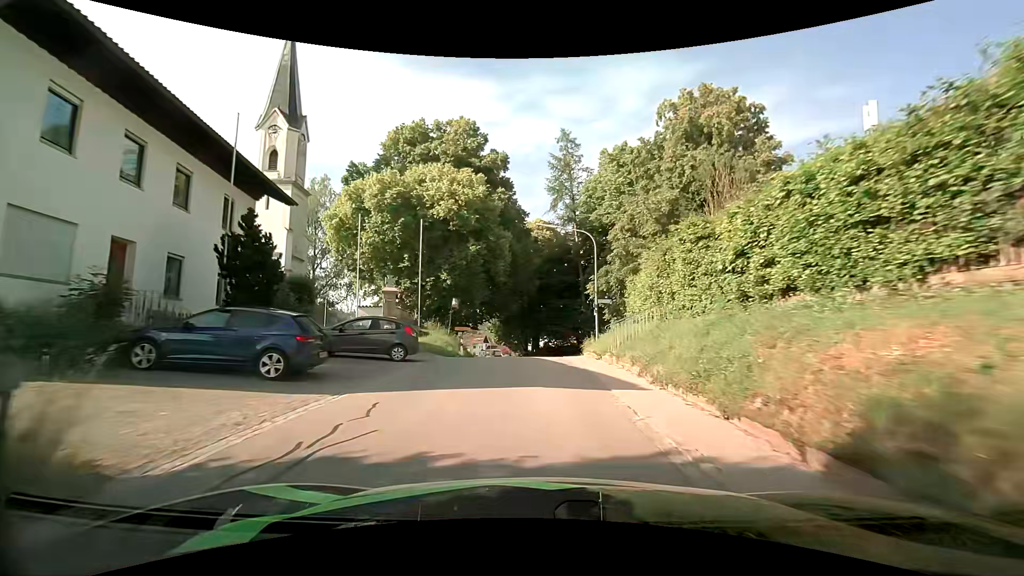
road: tertiary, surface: asphalt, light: Day
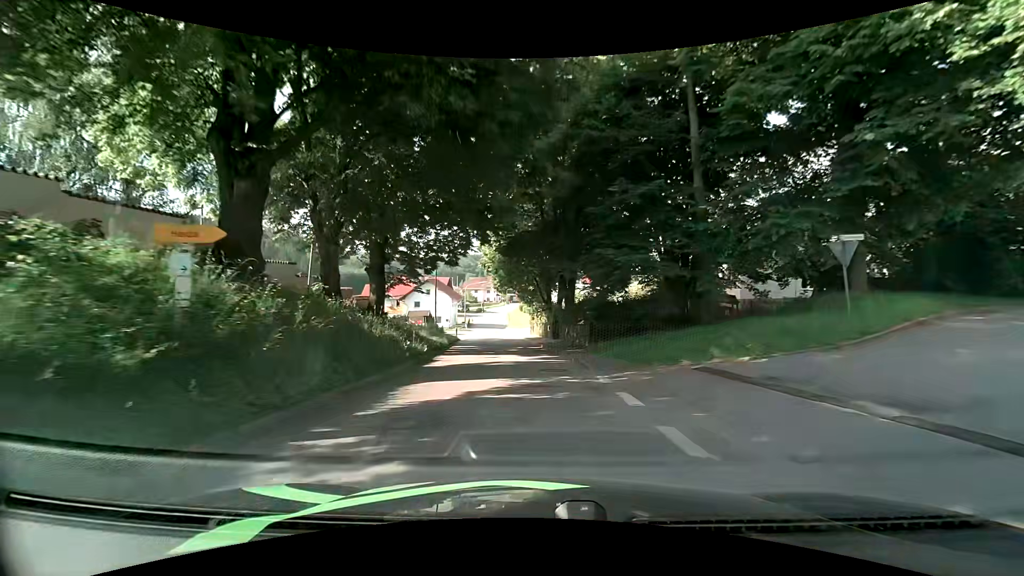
(-0.8, +31.5) m; -4°
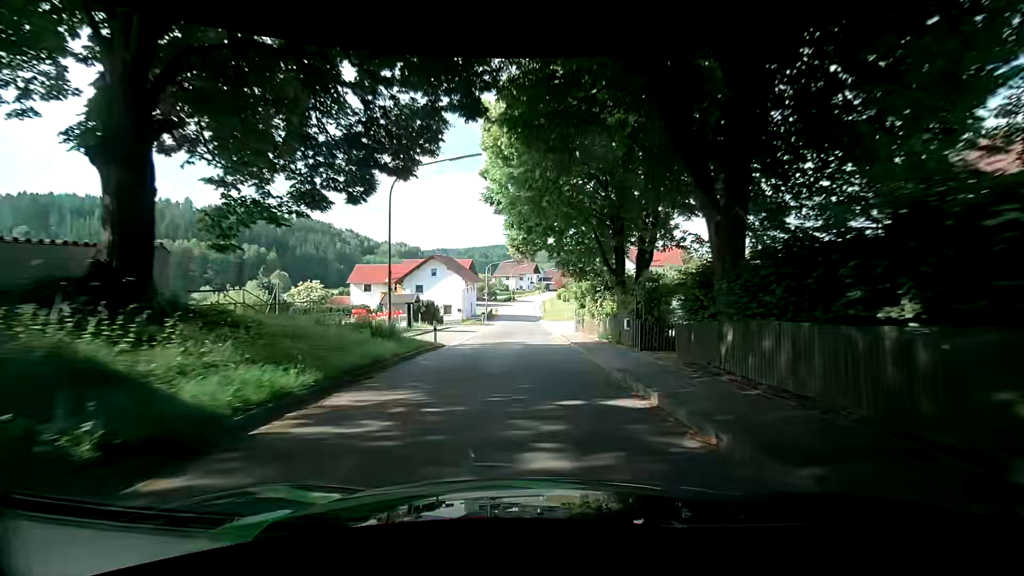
(-0.4, +21.4) m; -3°
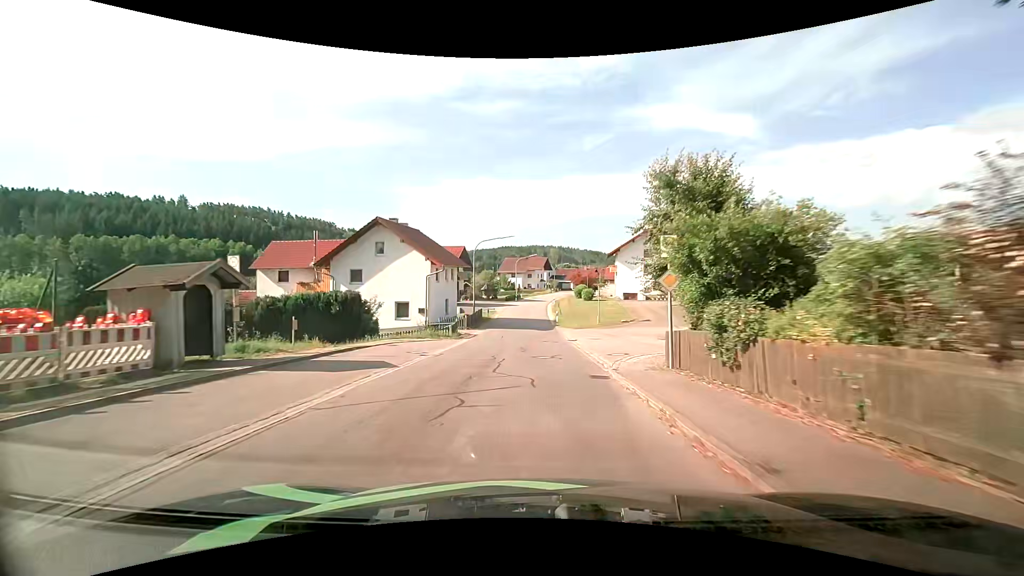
(-0.5, +23.4) m; -2°
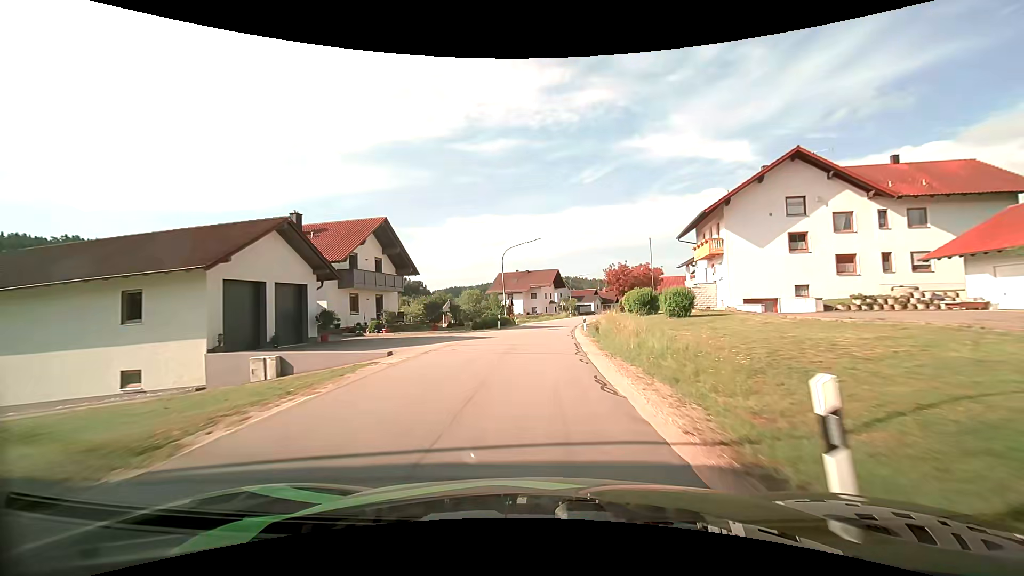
(+0.1, +41.9) m; 0°
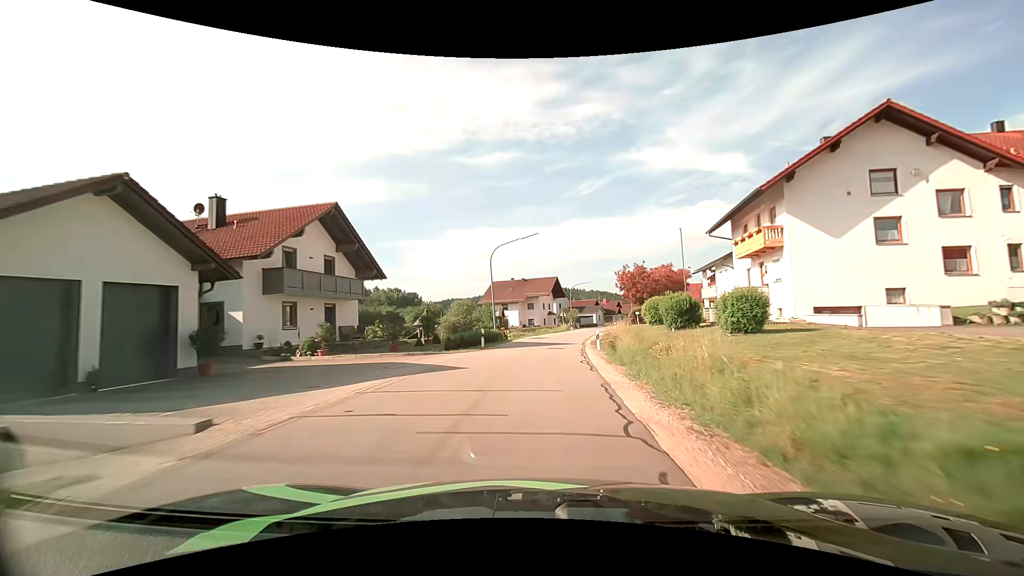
(0.0, +8.6) m; 0°
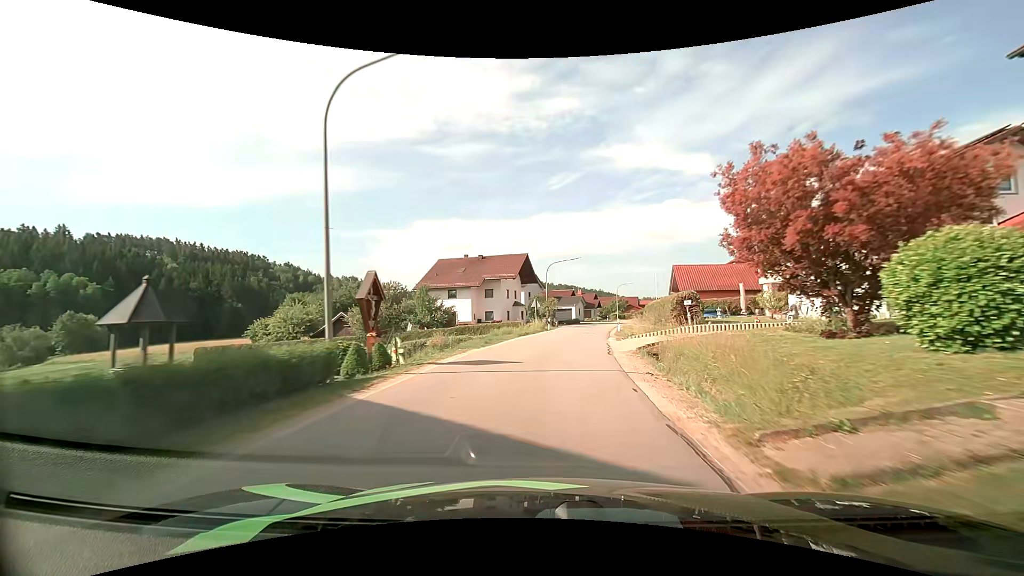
(+0.5, +25.0) m; +3°
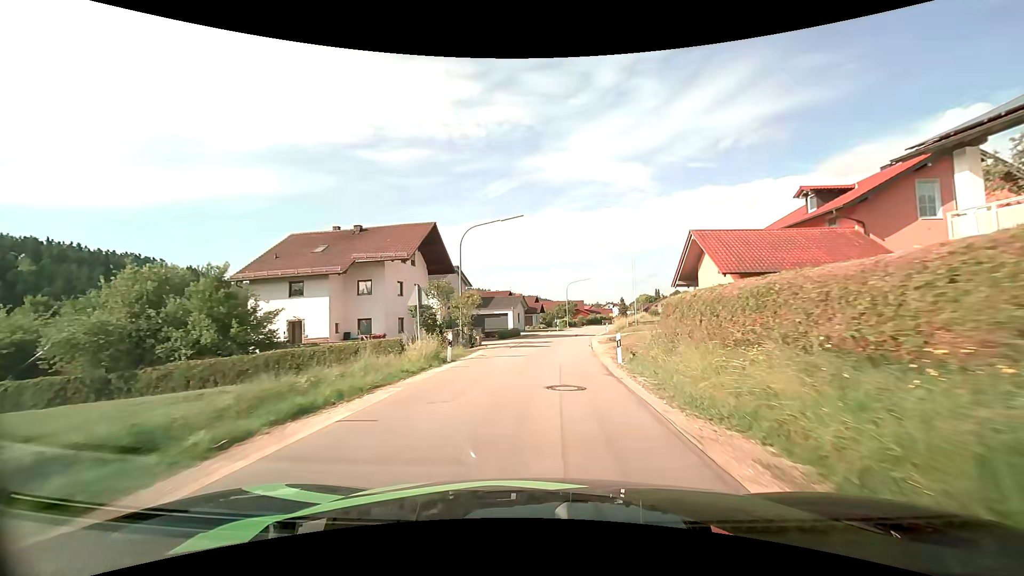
(+1.7, +24.9) m; +7°
(0, +10) (+1, +20) (+2, +30) (+3, +40) (+5, +50) (+6, +60) (+9, +69) (+11, +79) (+14, +89) (+16, +98) m
